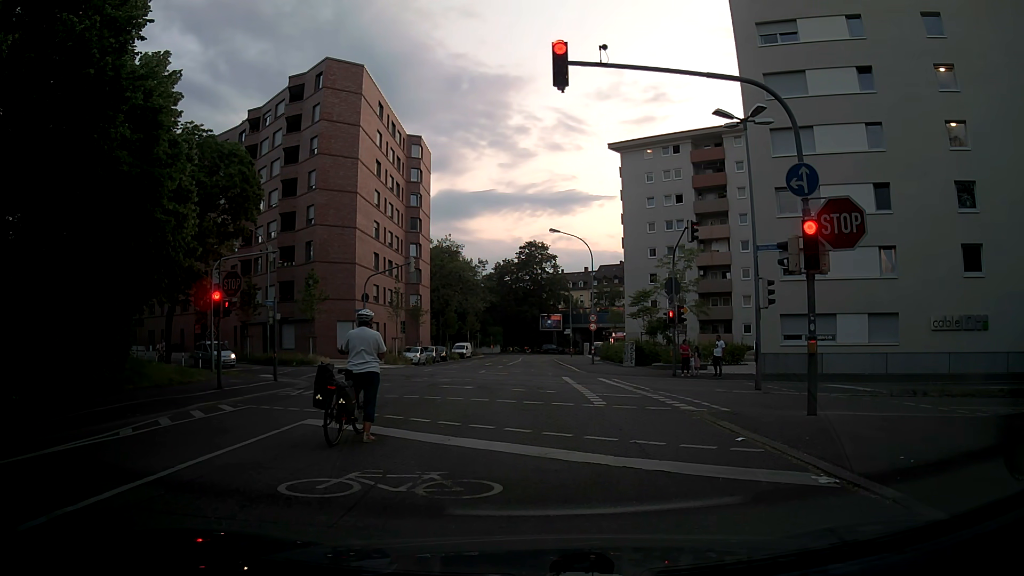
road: tertiary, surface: asphalt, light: Sunrise
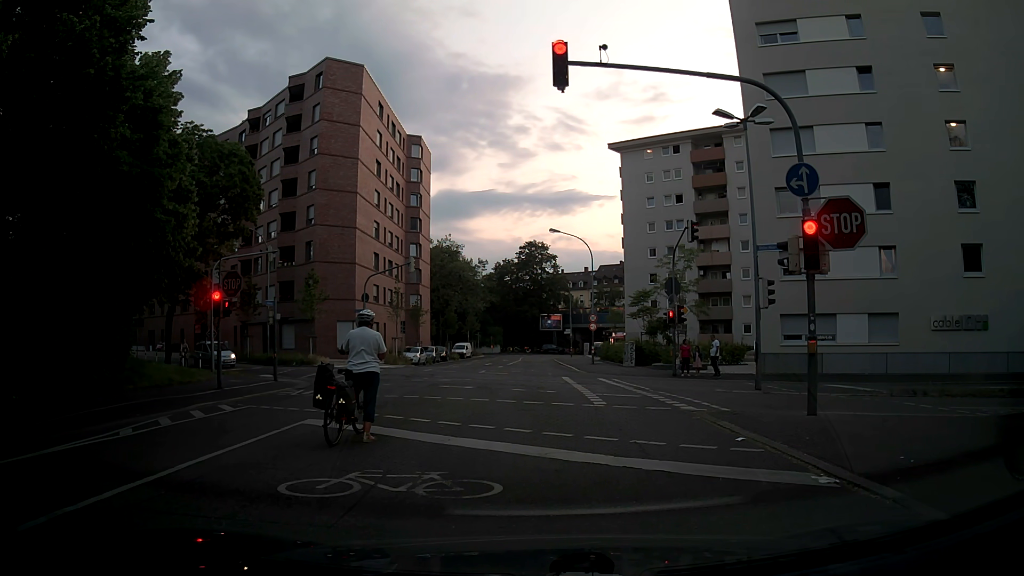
(0.0, 0.0) m; 0°
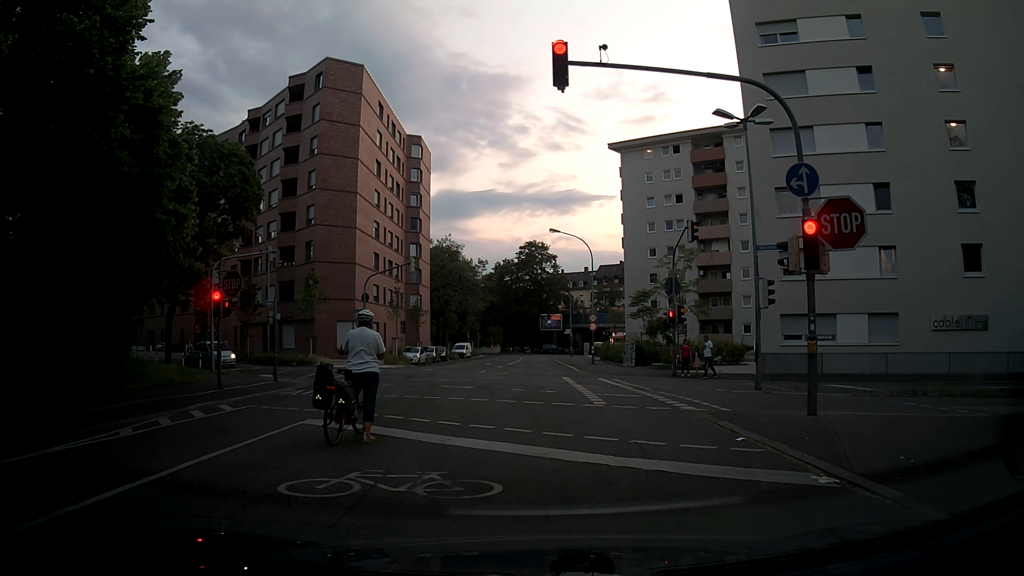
(0.0, 0.0) m; 0°
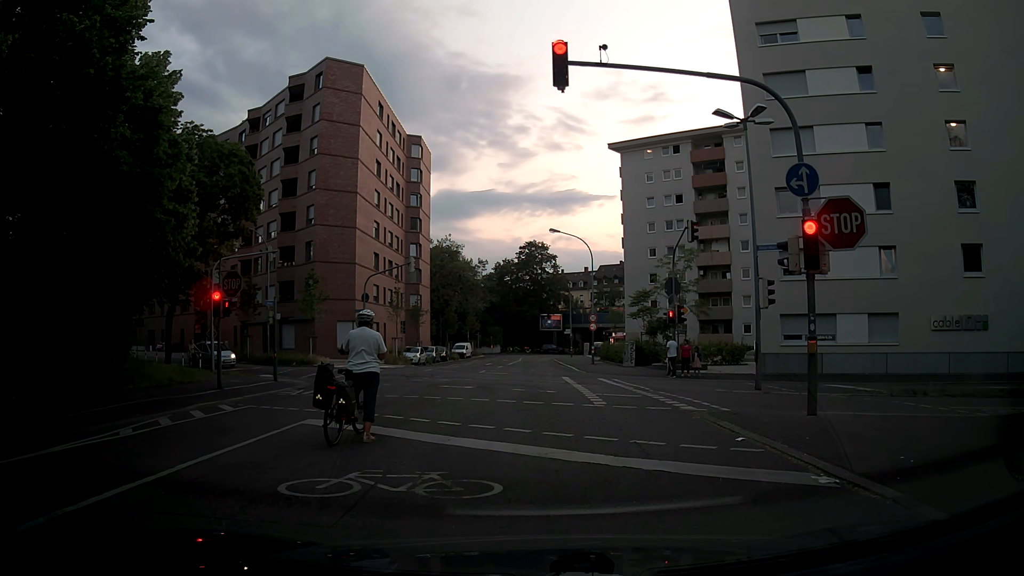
(0.0, 0.0) m; 0°
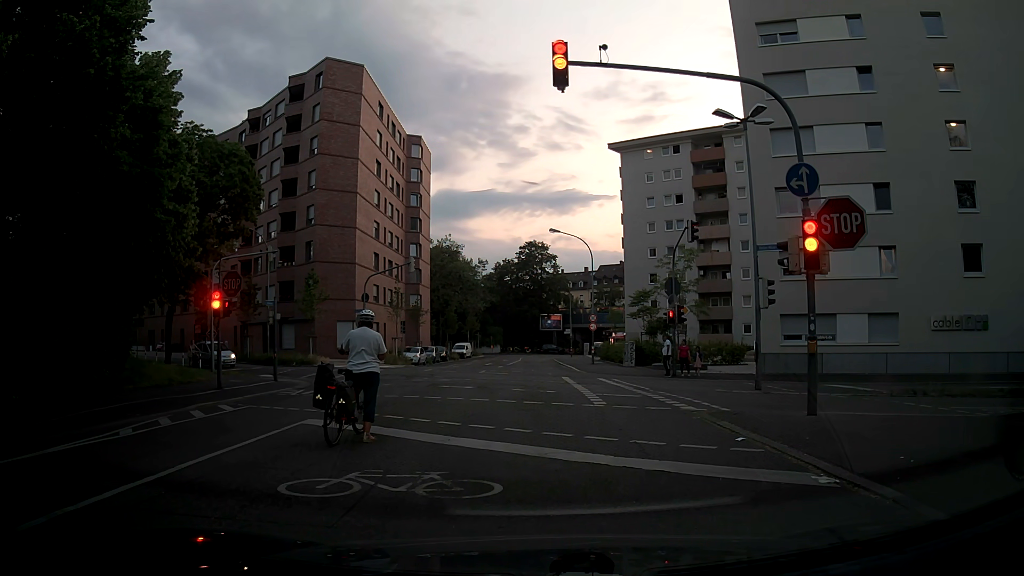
(0.0, 0.0) m; 0°
